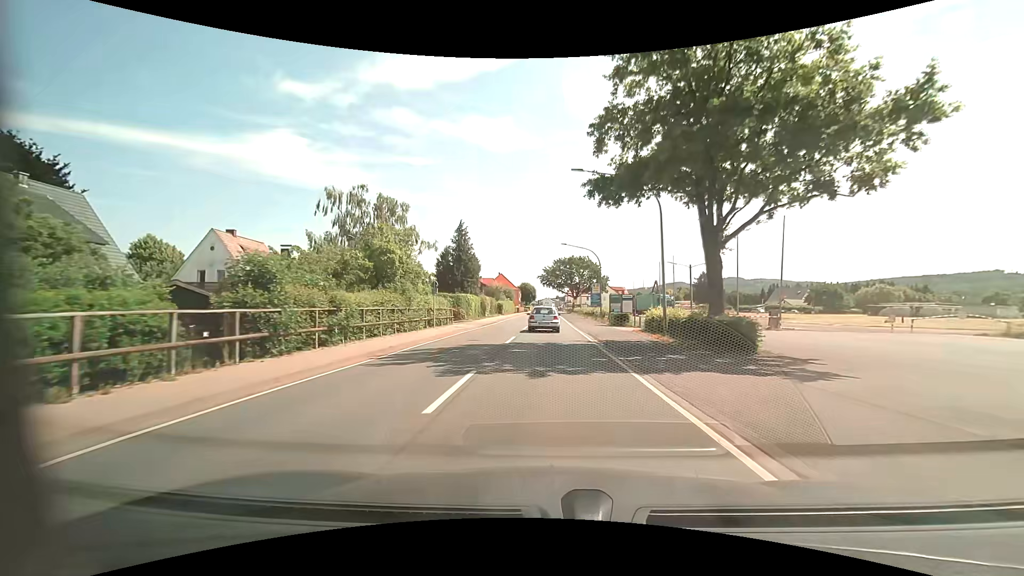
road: primary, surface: asphalt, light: Day
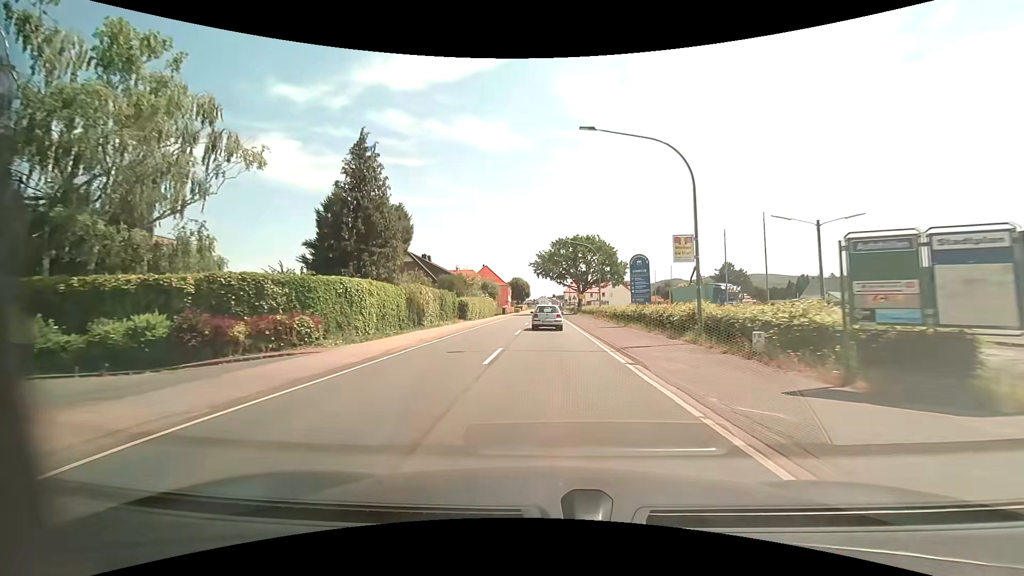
(0.0, +31.6) m; +1°
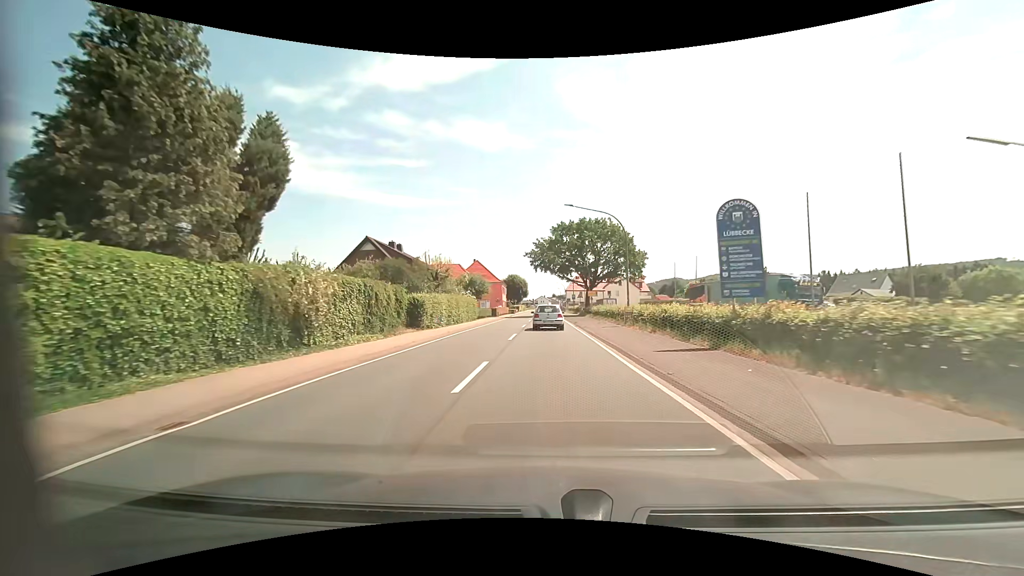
(-0.1, +16.1) m; 0°
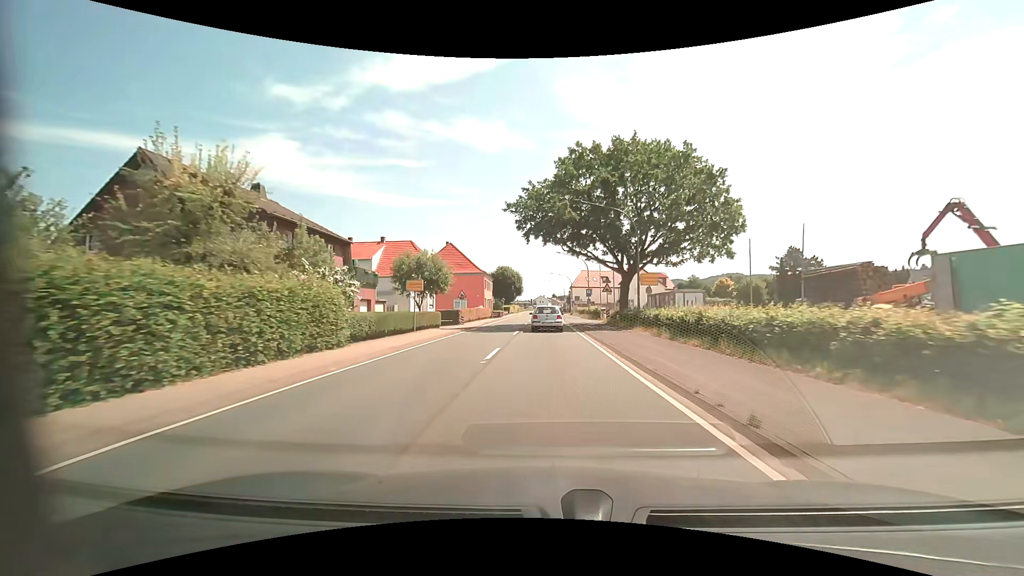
(+0.1, +32.3) m; 0°
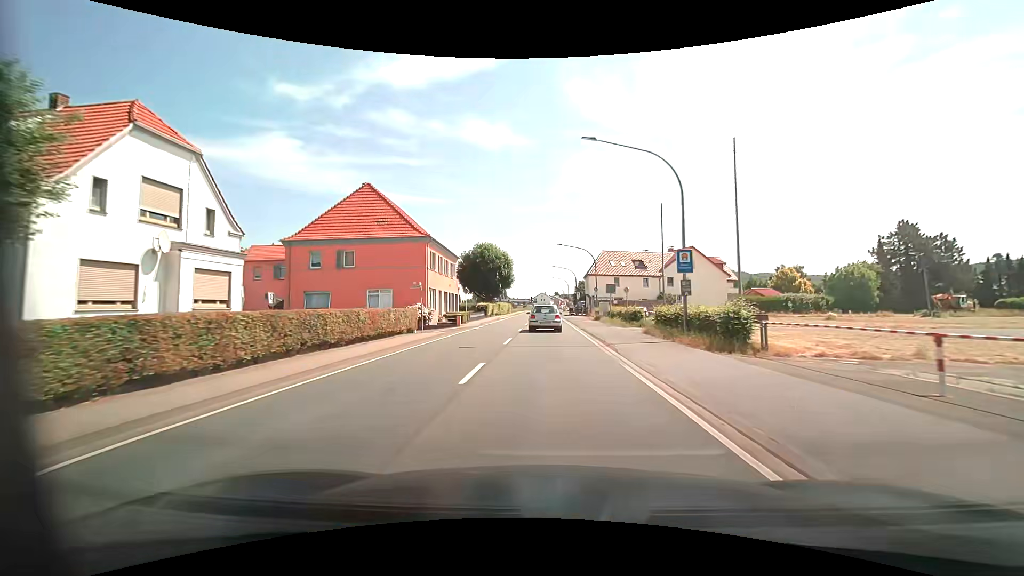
(-0.1, +39.7) m; 0°
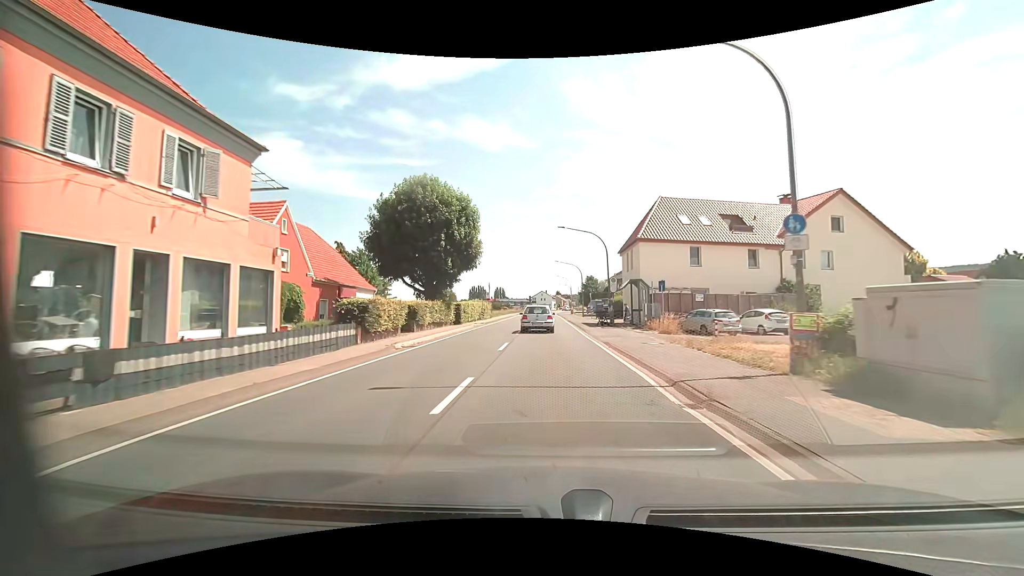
(-0.2, +38.8) m; 0°
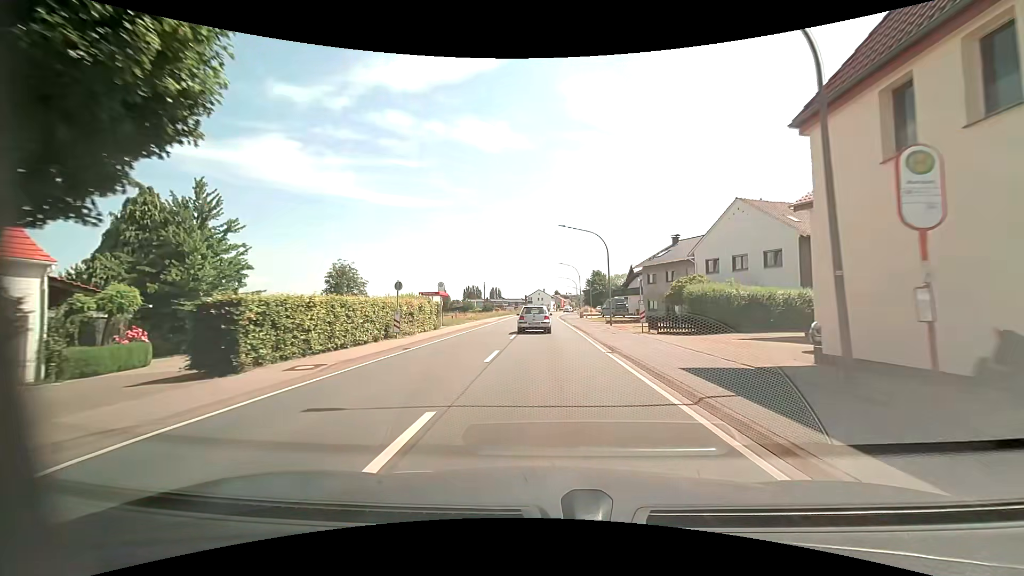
(+0.1, +30.7) m; 0°
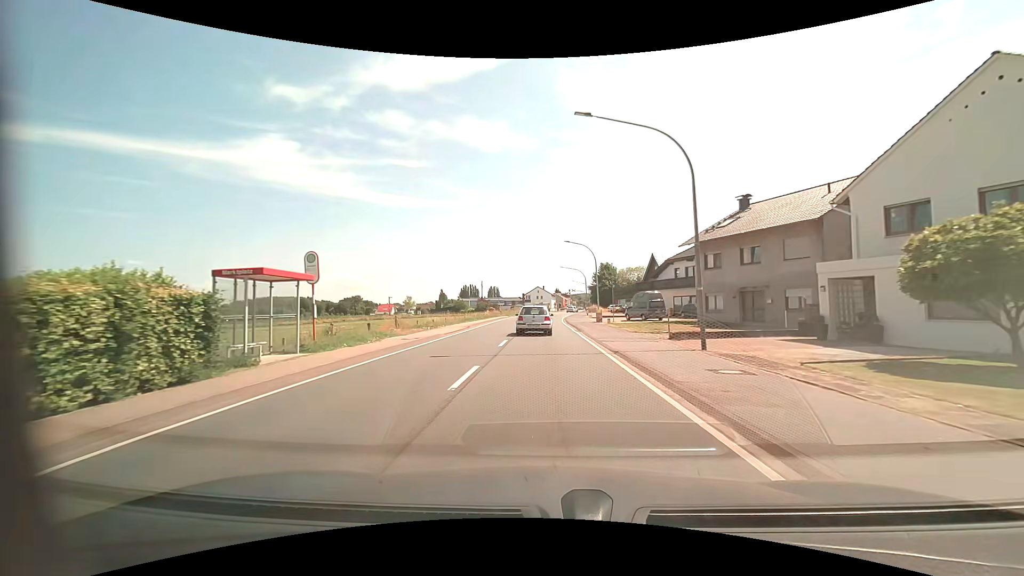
(0.0, +22.5) m; +1°
